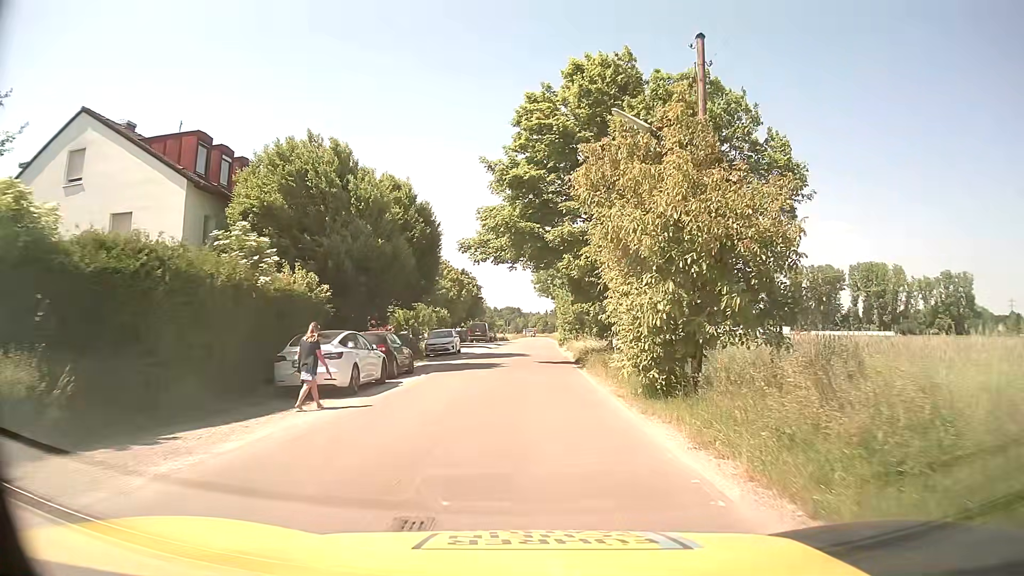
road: residential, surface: asphalt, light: Day
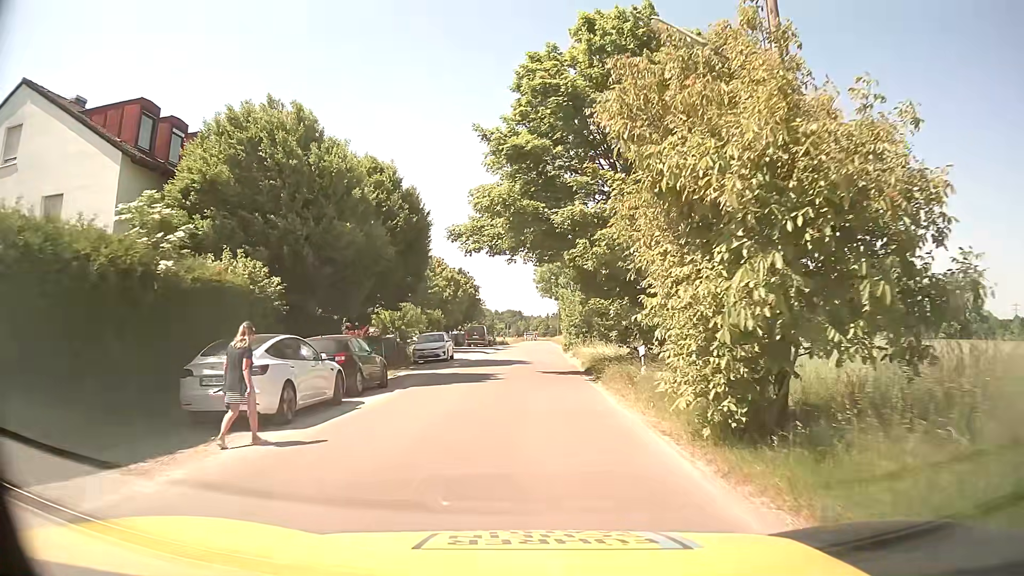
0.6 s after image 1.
(0.0, +4.4) m; 0°
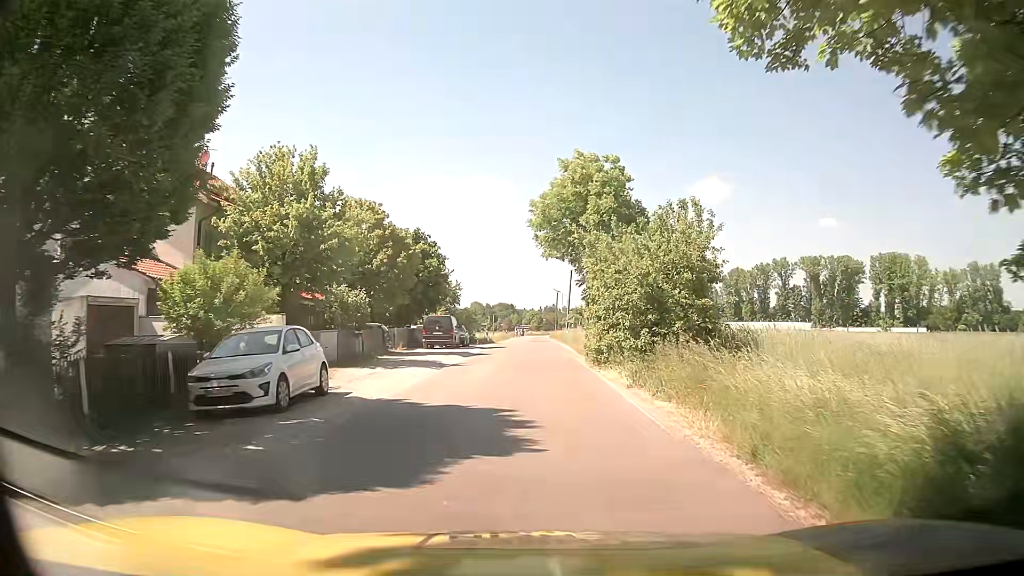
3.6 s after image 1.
(+0.1, +22.3) m; +1°
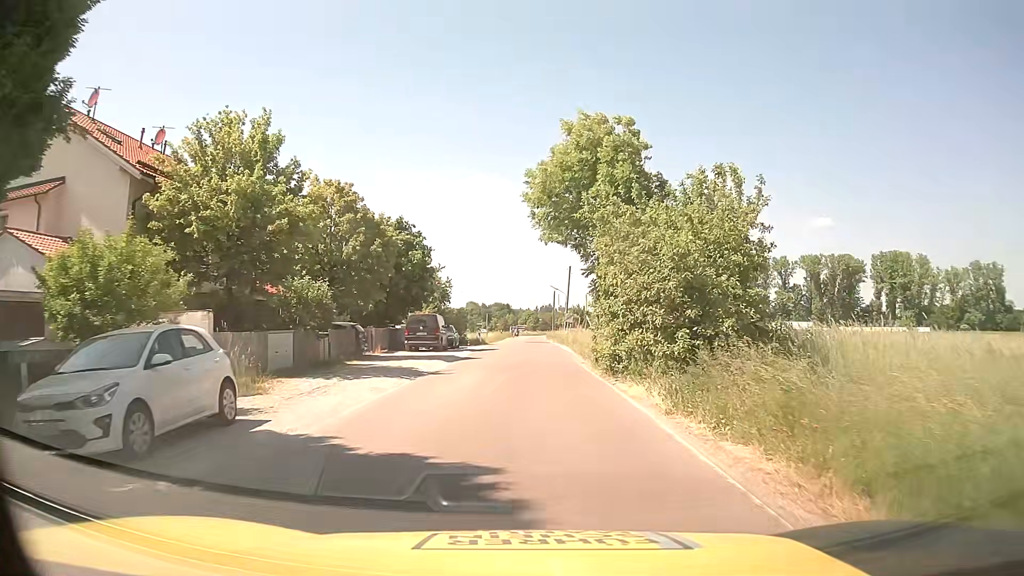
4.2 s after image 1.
(+0.1, +4.5) m; +1°
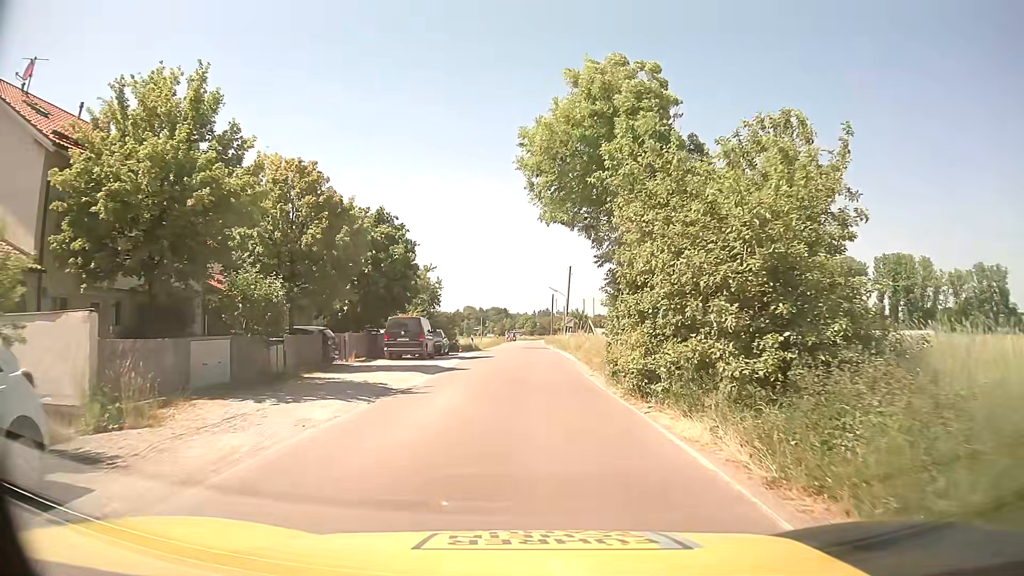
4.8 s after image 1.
(0.0, +4.5) m; -1°
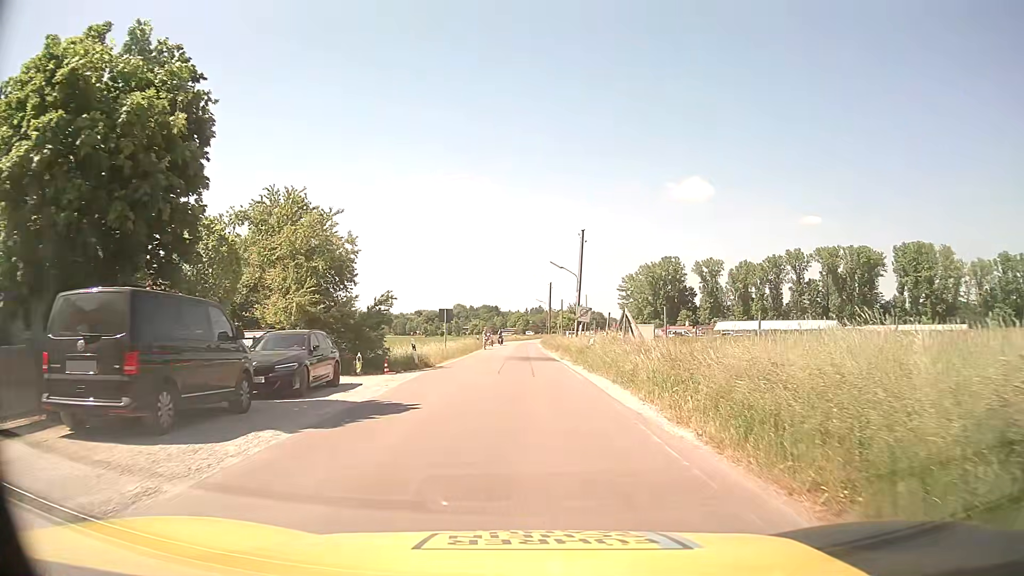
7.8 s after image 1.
(+0.1, +22.7) m; +2°
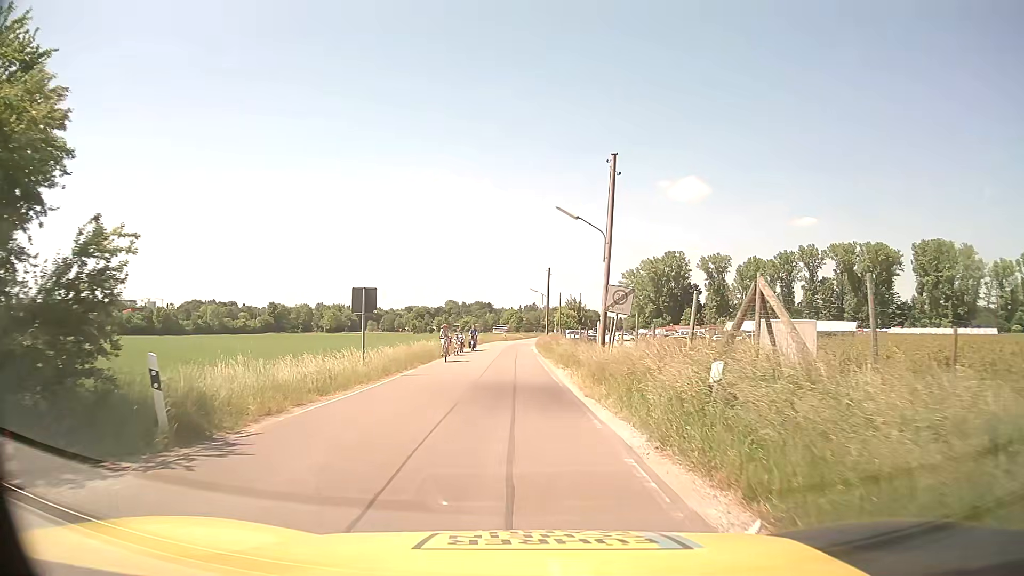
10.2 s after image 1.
(-0.1, +18.4) m; -1°
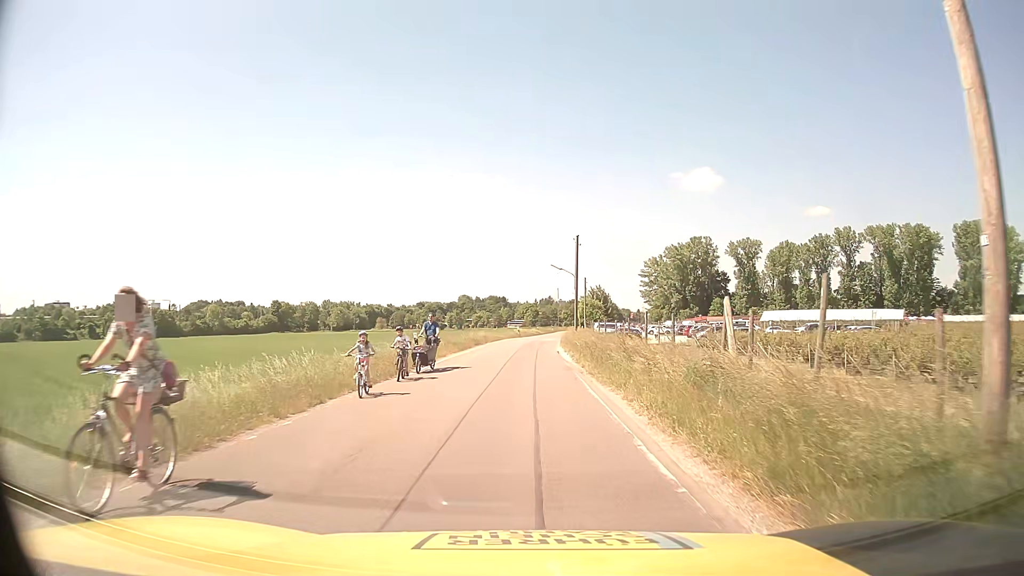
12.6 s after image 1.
(-0.3, +19.4) m; -1°
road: unclassified
(0, +10) (0, +20) (0, +30) (0, +40) (0, +50) (+1, +60) (+2, +70) (+3, +80) (+4, +90) (+5, +100) m
